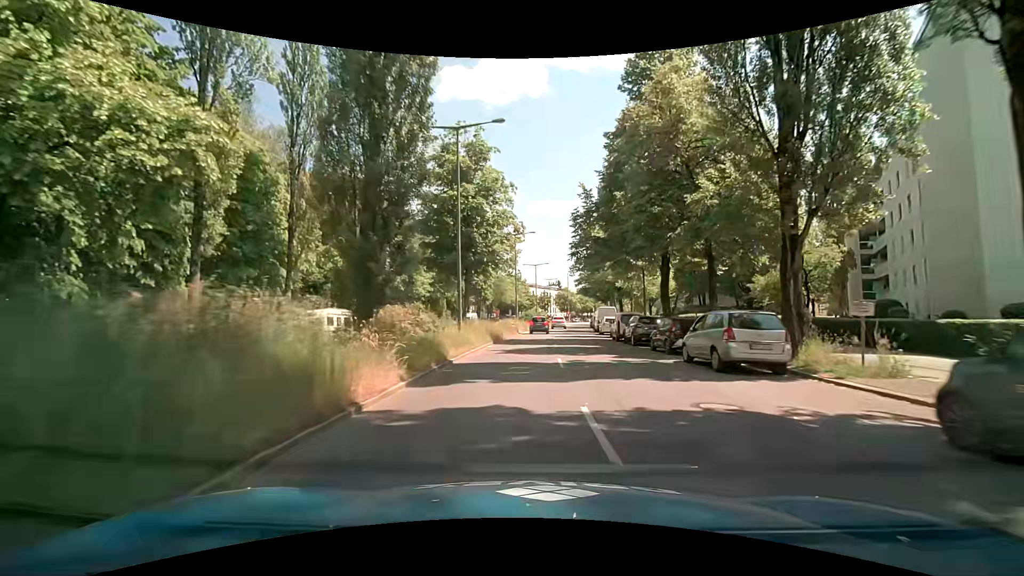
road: secondary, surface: asphalt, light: Day
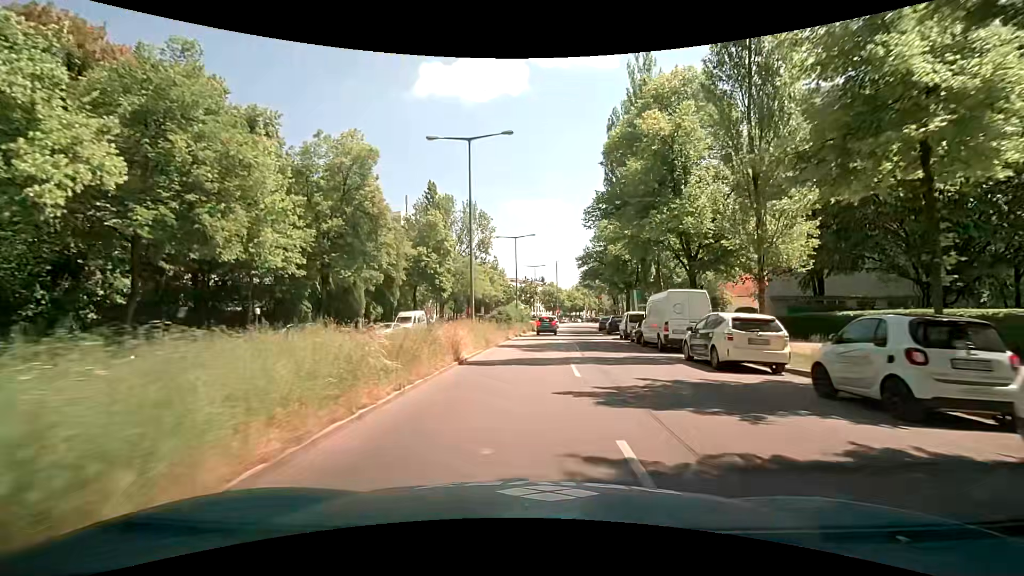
(+0.3, +29.1) m; +2°
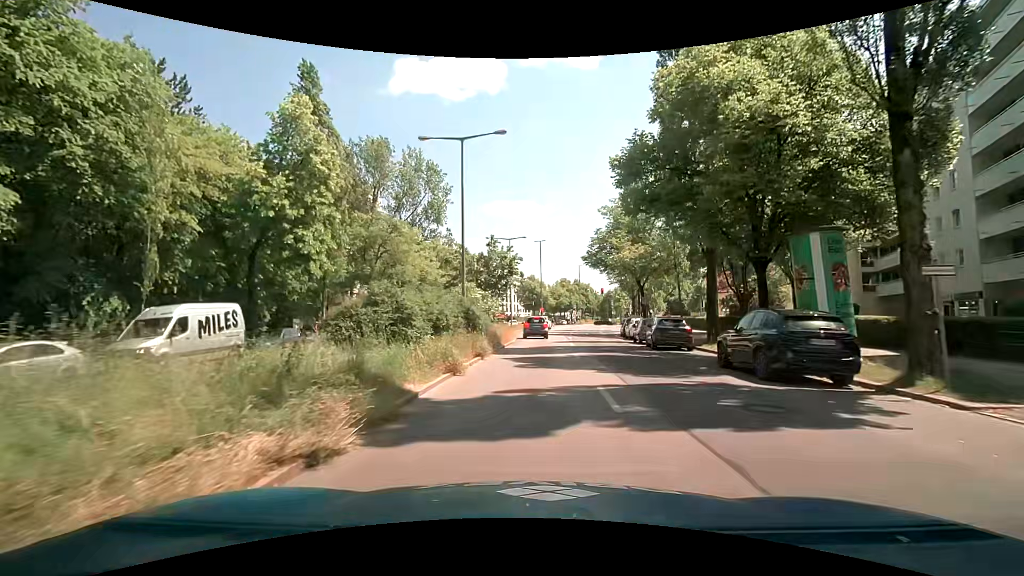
(+0.7, +31.0) m; +2°
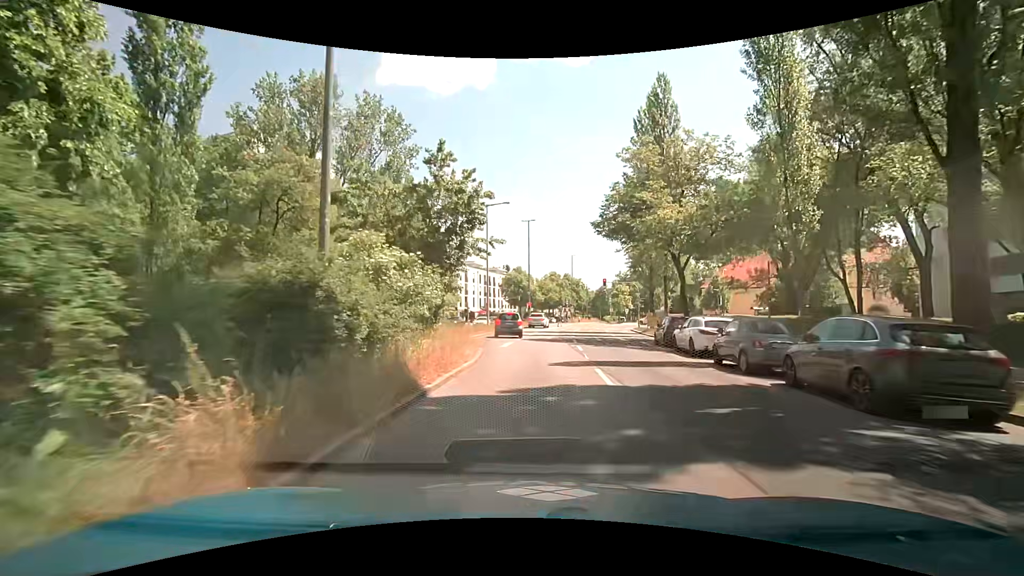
(+0.3, +15.3) m; +1°
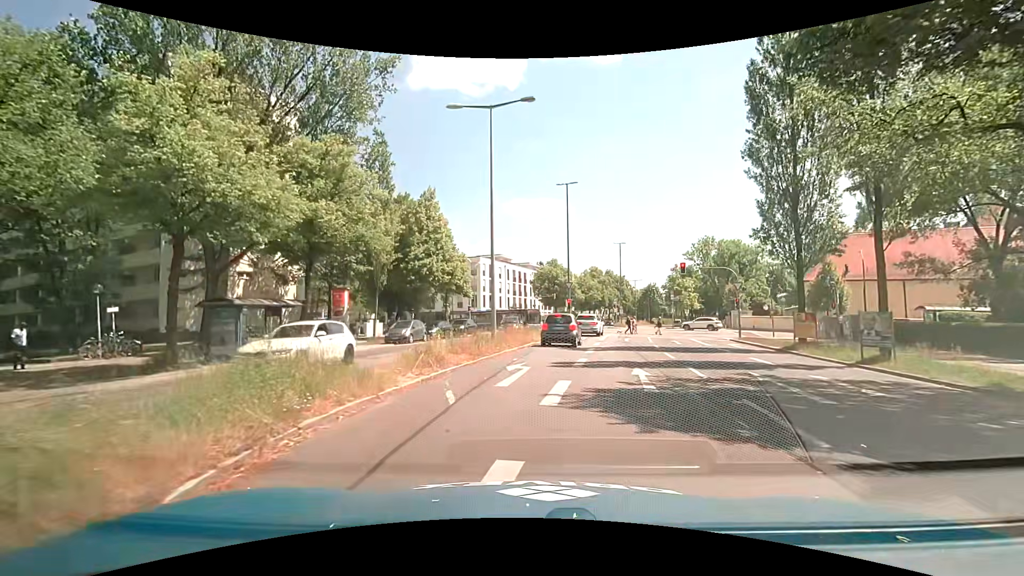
(-0.1, +19.7) m; -3°
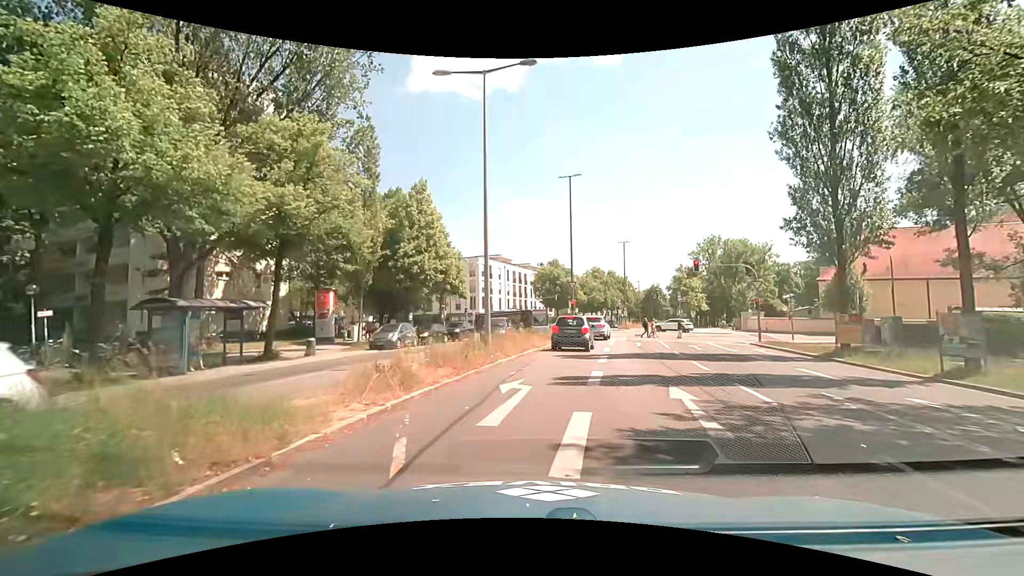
(0.0, +3.2) m; -1°
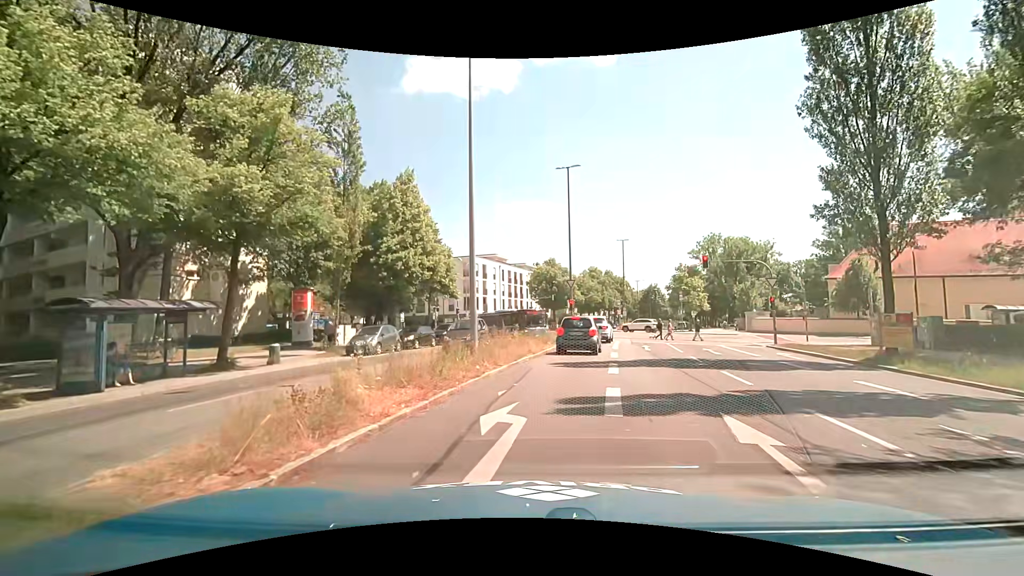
(0.0, +3.1) m; 0°
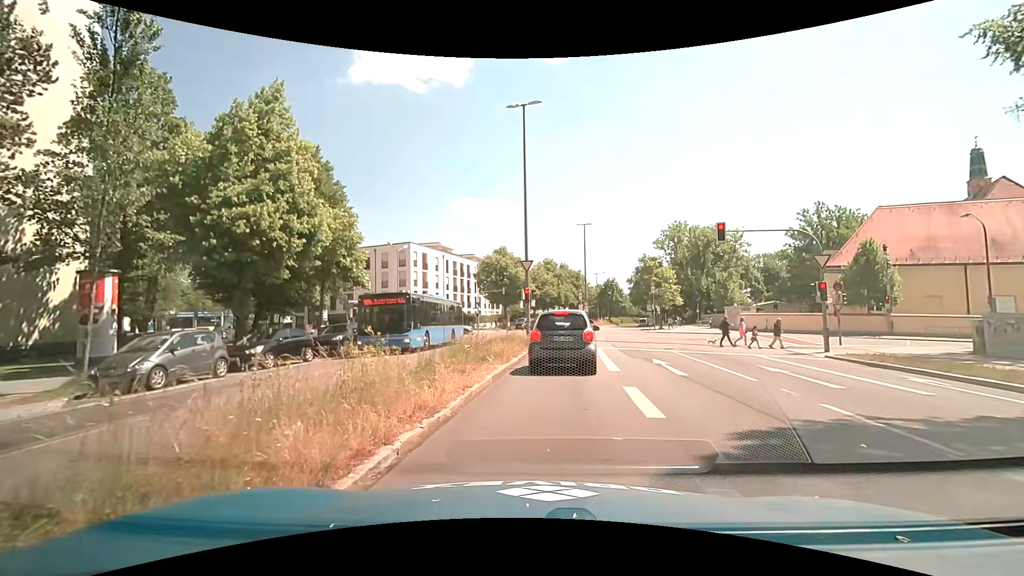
(+0.7, +11.9) m; +6°
(0, +10) (+1, +20) (+3, +30) (+4, +40) (+3, +50) (-3, +58) (-12, +63) (-21, +67) (-30, +70) (-40, +74) m
